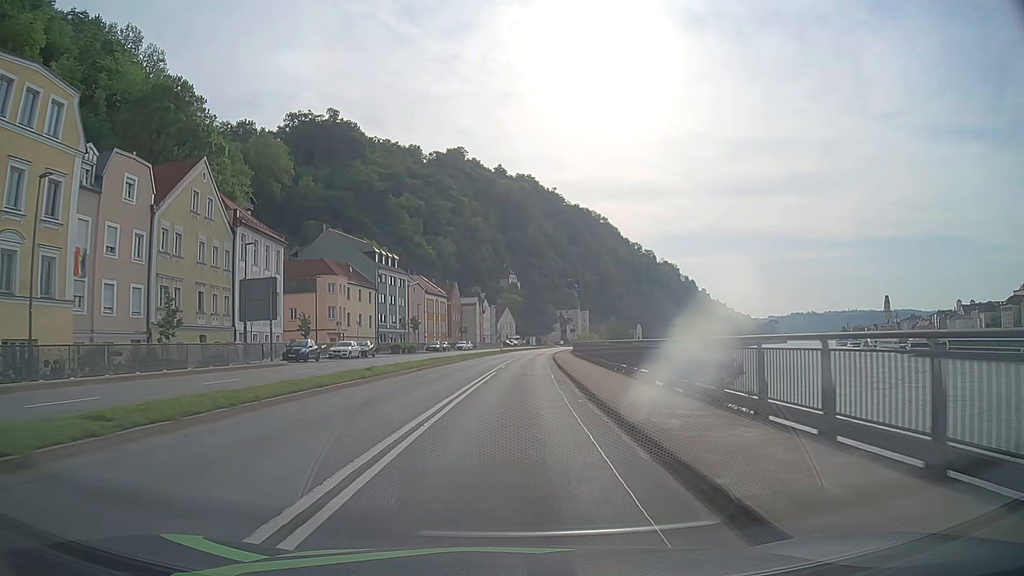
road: primary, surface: asphalt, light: Day
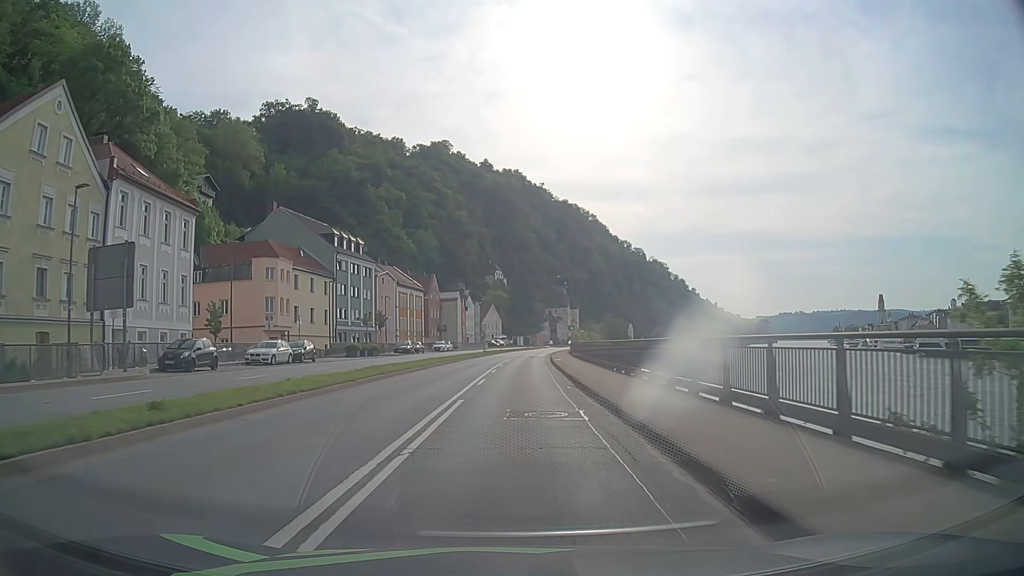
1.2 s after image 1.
(+0.2, +15.2) m; +1°
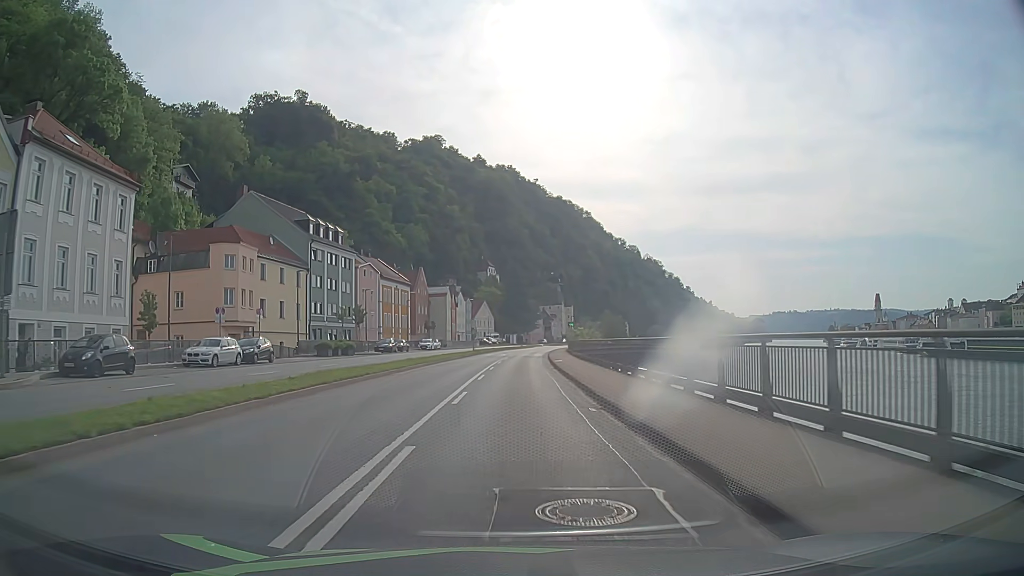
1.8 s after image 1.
(0.0, +7.2) m; +1°
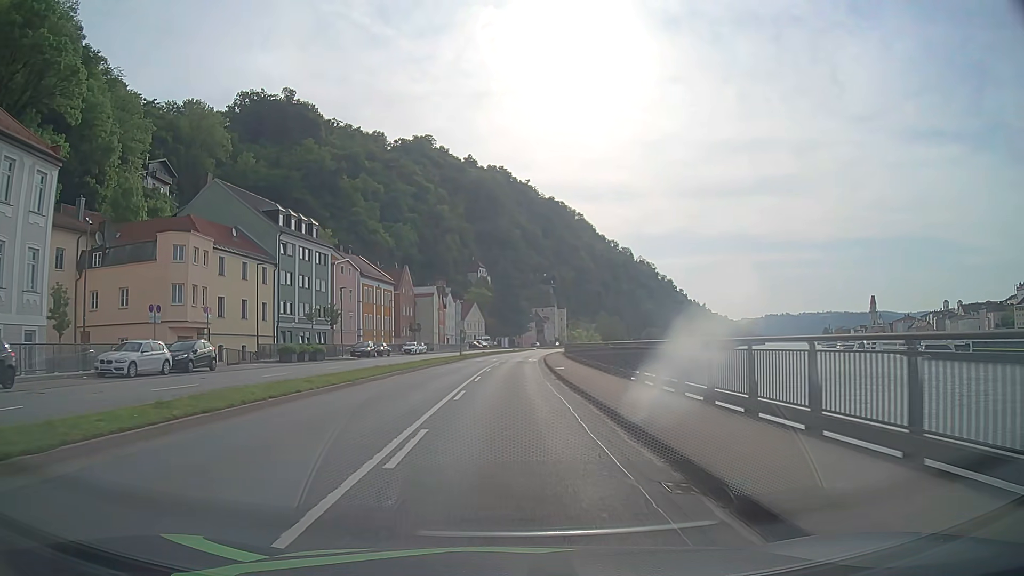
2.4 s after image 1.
(0.0, +7.1) m; 0°
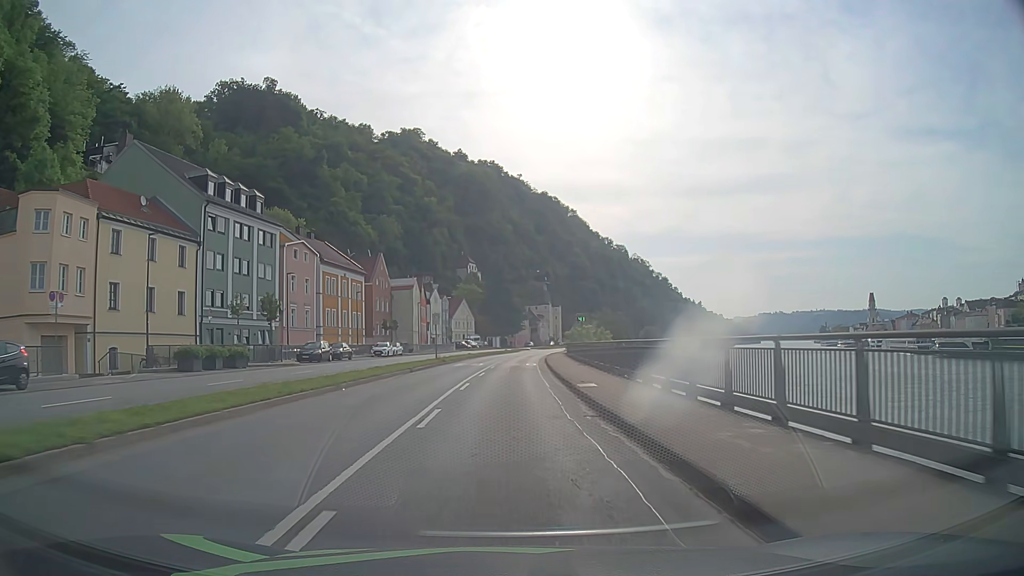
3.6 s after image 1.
(+0.2, +14.1) m; +1°
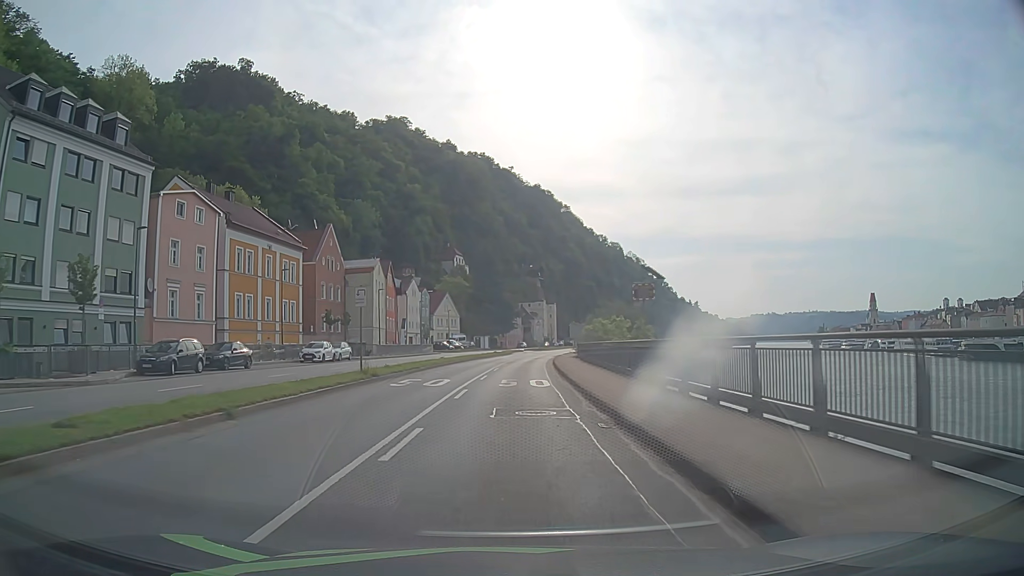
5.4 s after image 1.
(+0.2, +21.5) m; +1°
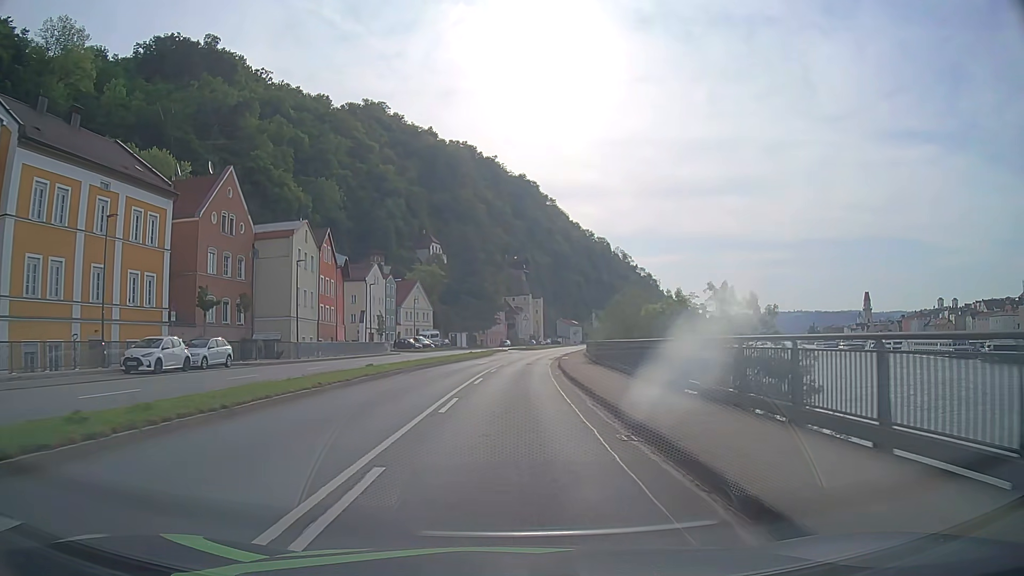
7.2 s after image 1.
(+0.2, +21.8) m; +1°
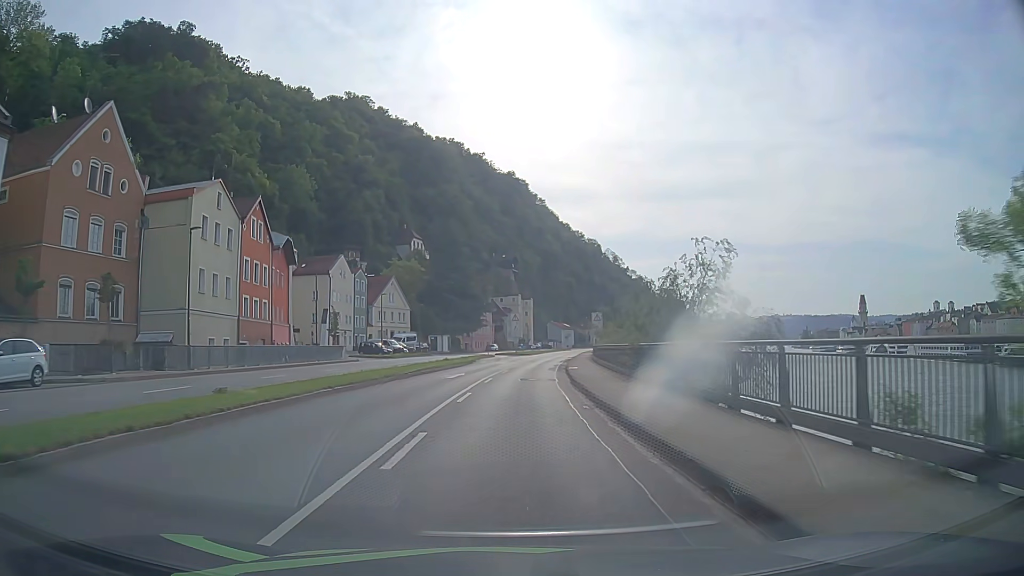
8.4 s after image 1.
(+0.2, +14.6) m; +1°
